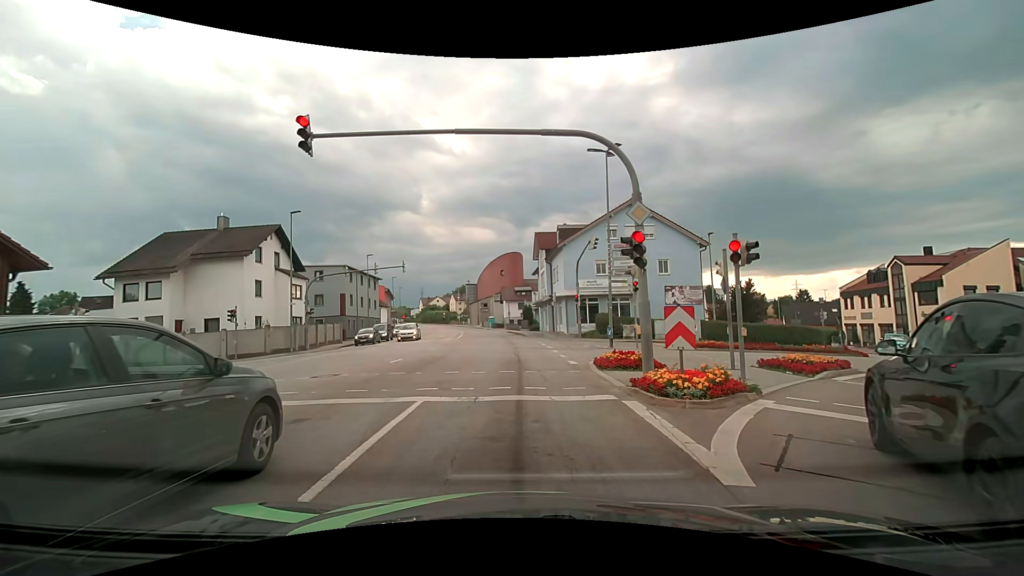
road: tertiary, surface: asphalt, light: Day
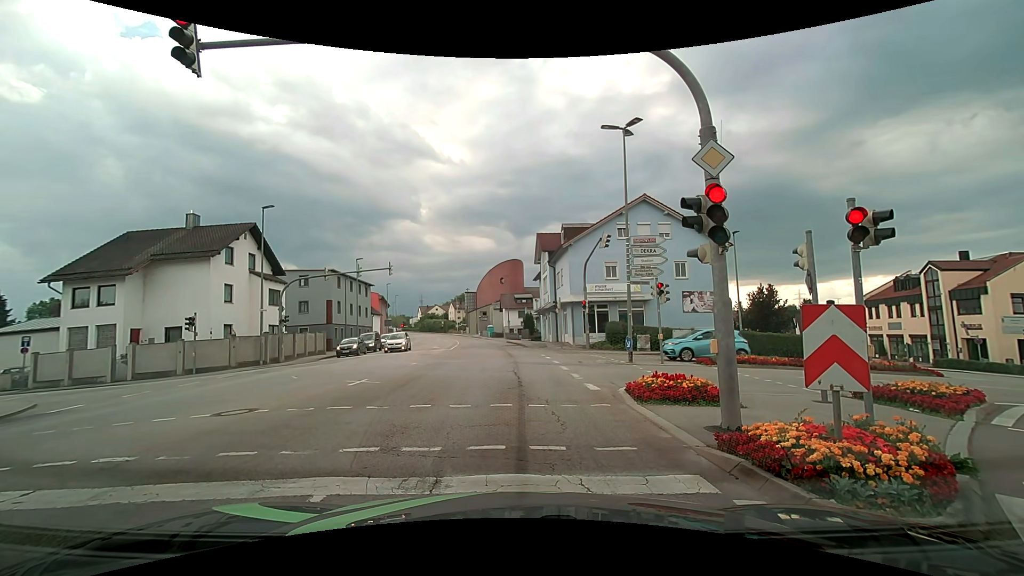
(0.0, +3.9) m; +1°
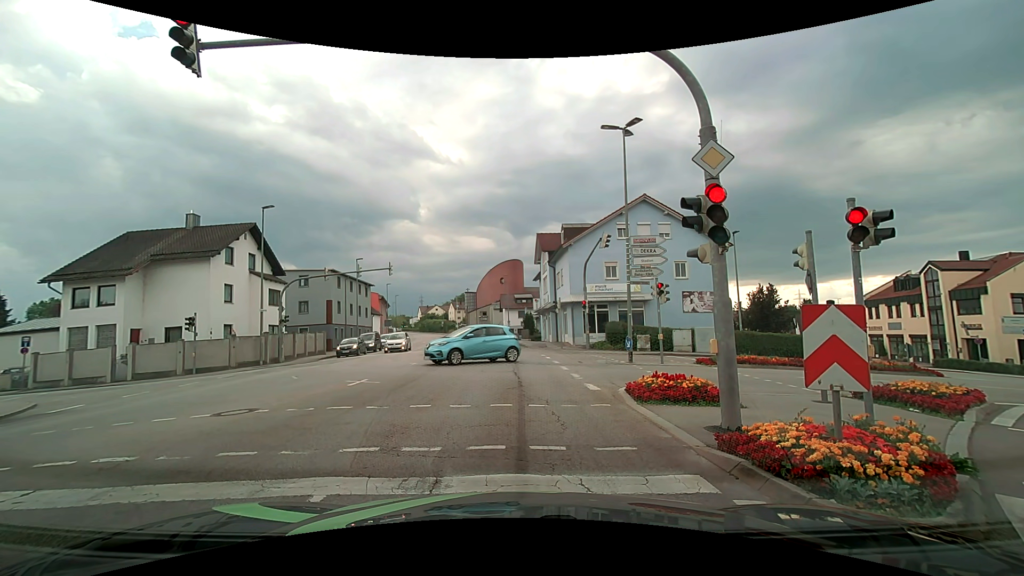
(0.0, 0.0) m; 0°
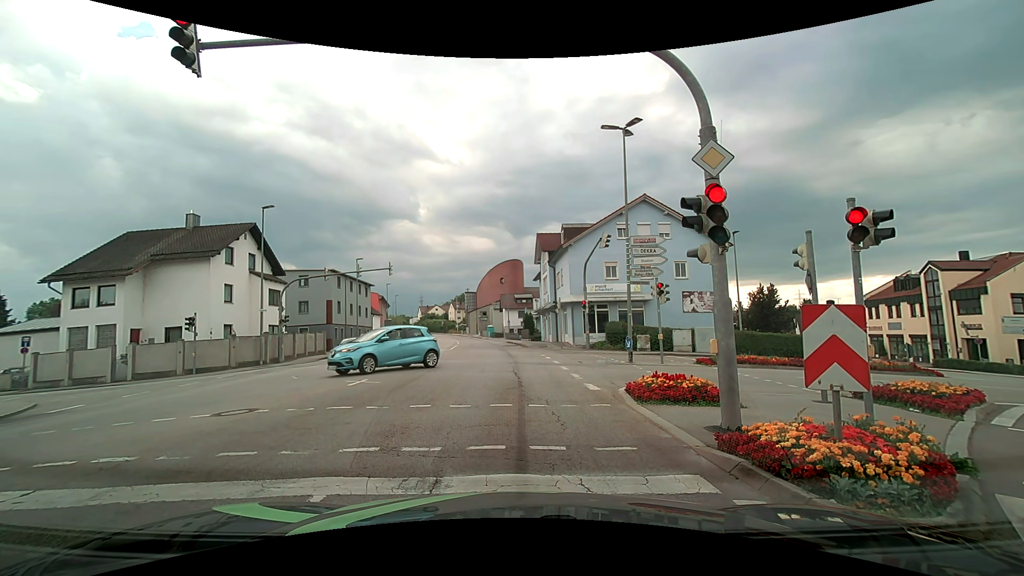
(0.0, 0.0) m; 0°
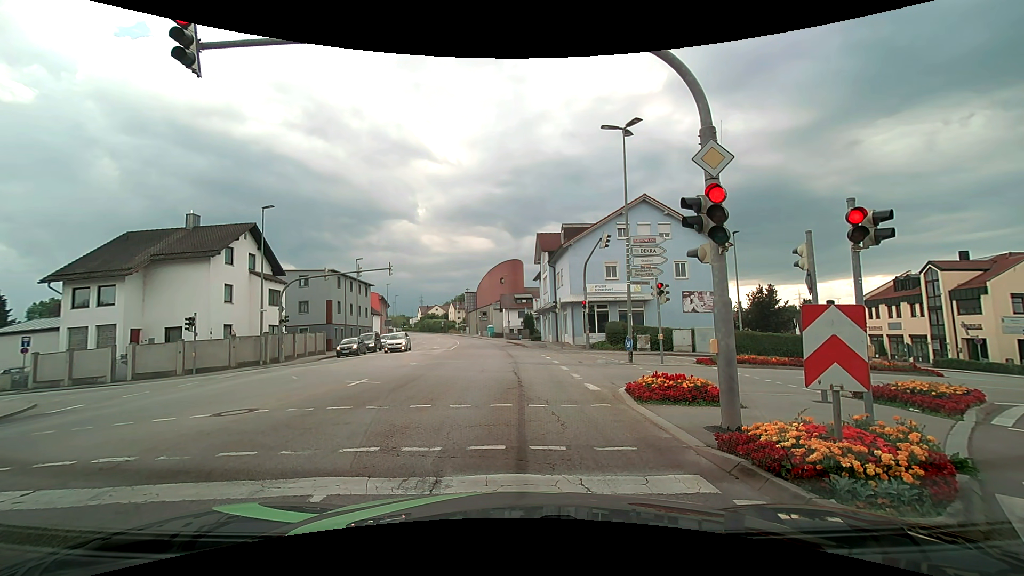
(0.0, 0.0) m; 0°
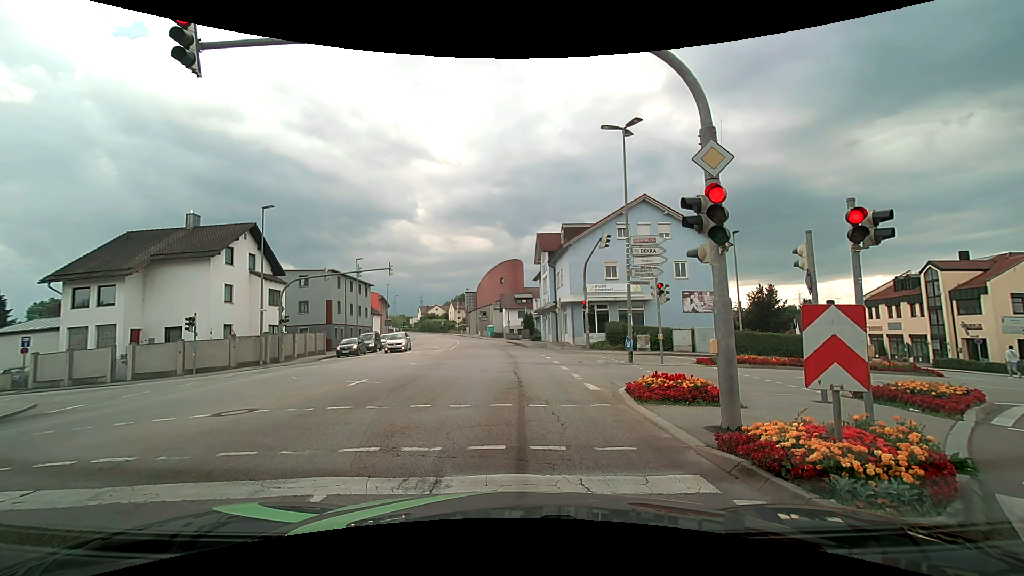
(0.0, 0.0) m; 0°
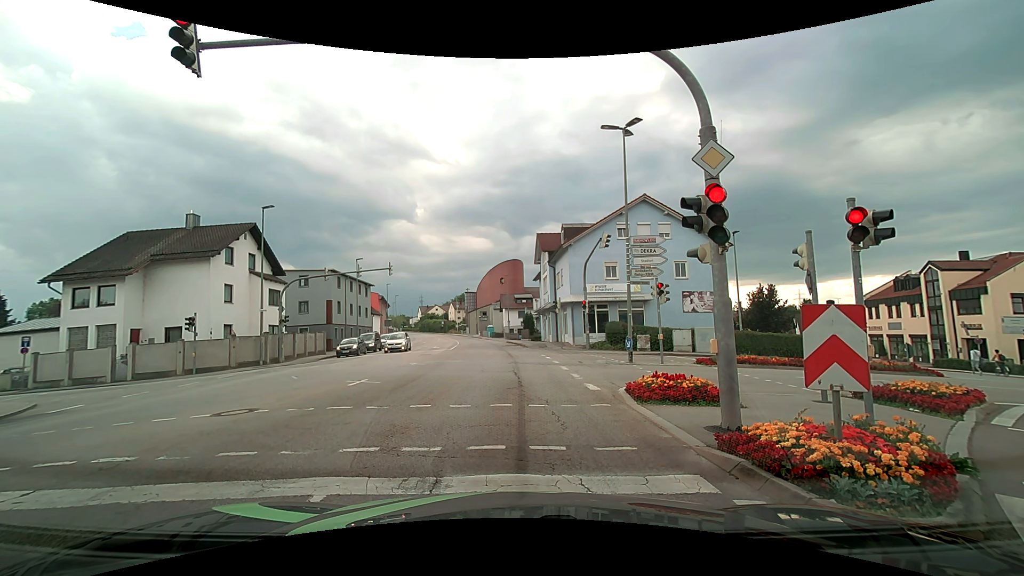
(0.0, 0.0) m; 0°
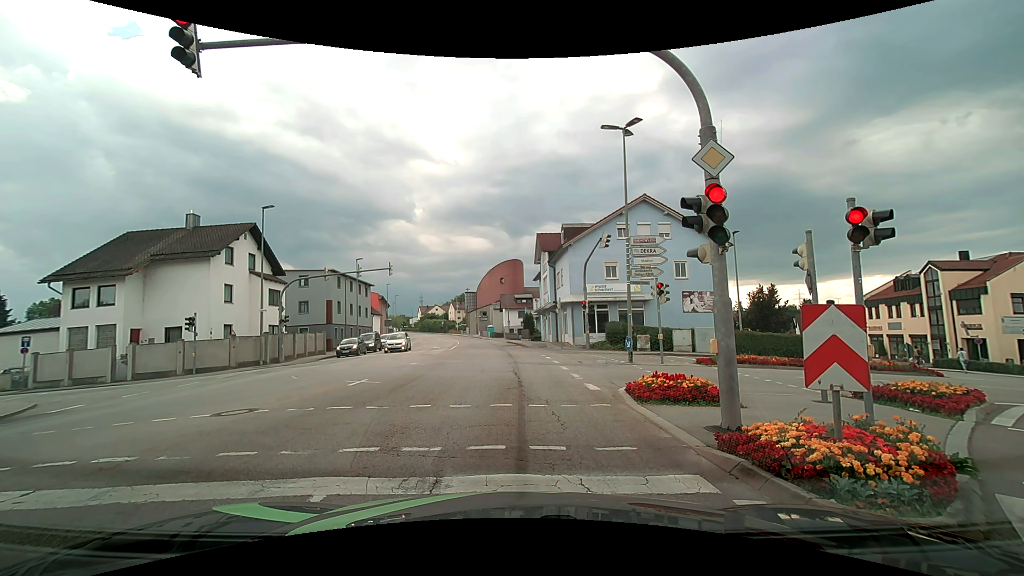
(0.0, 0.0) m; 0°
